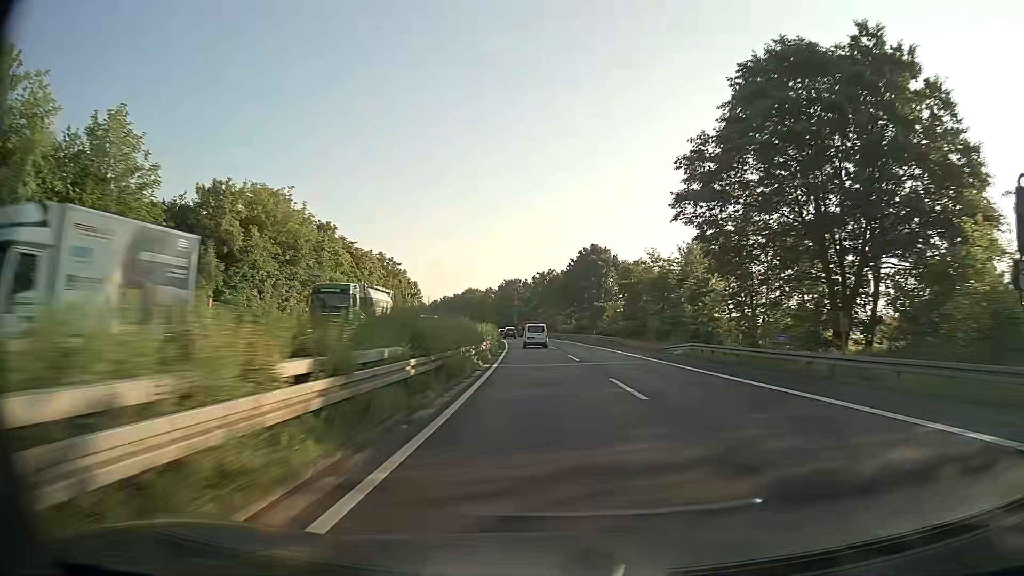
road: trunk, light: Day
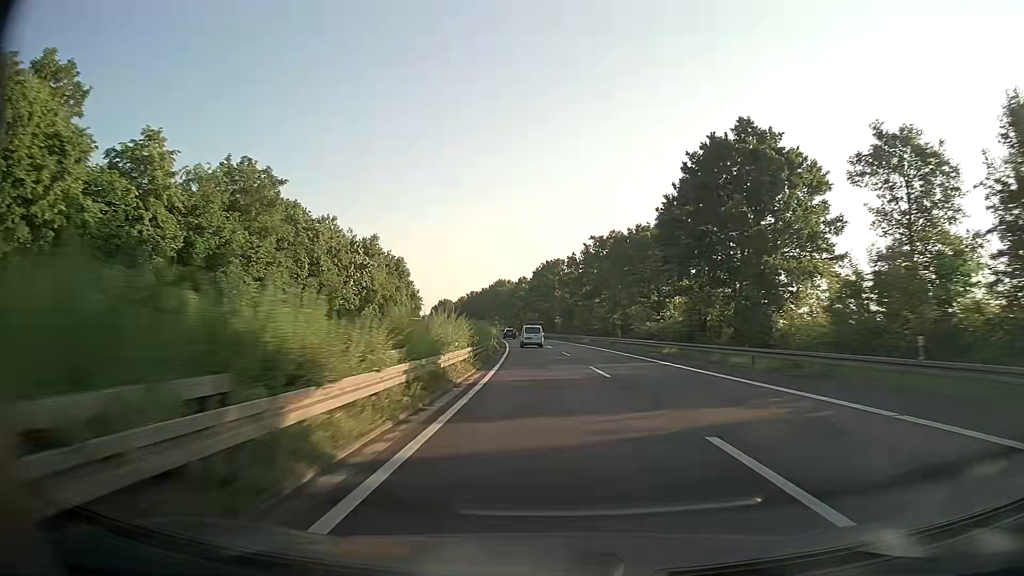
(-2.2, +64.9) m; -4°
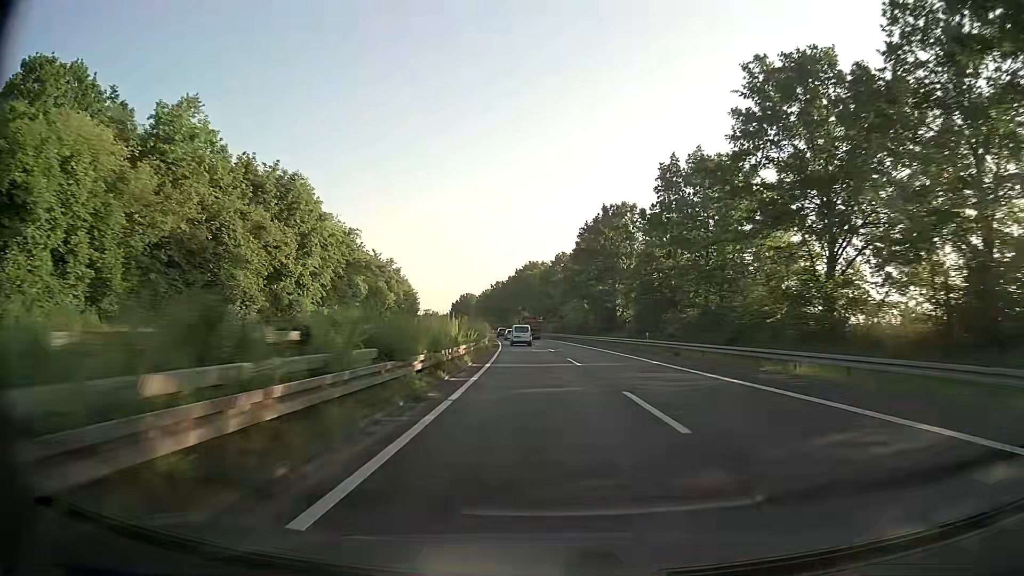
(-1.8, +65.4) m; -3°
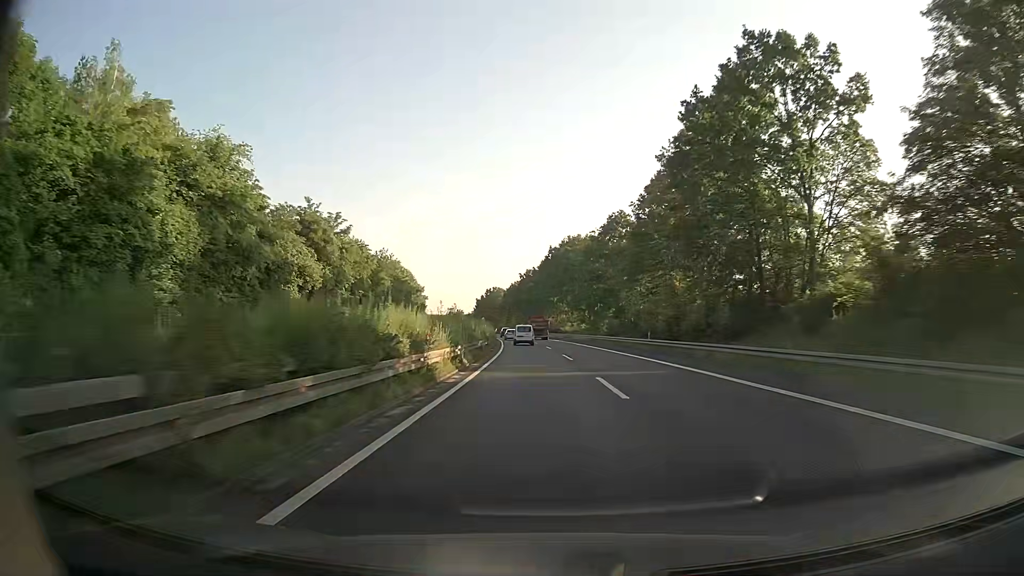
(-1.2, +49.4) m; -3°
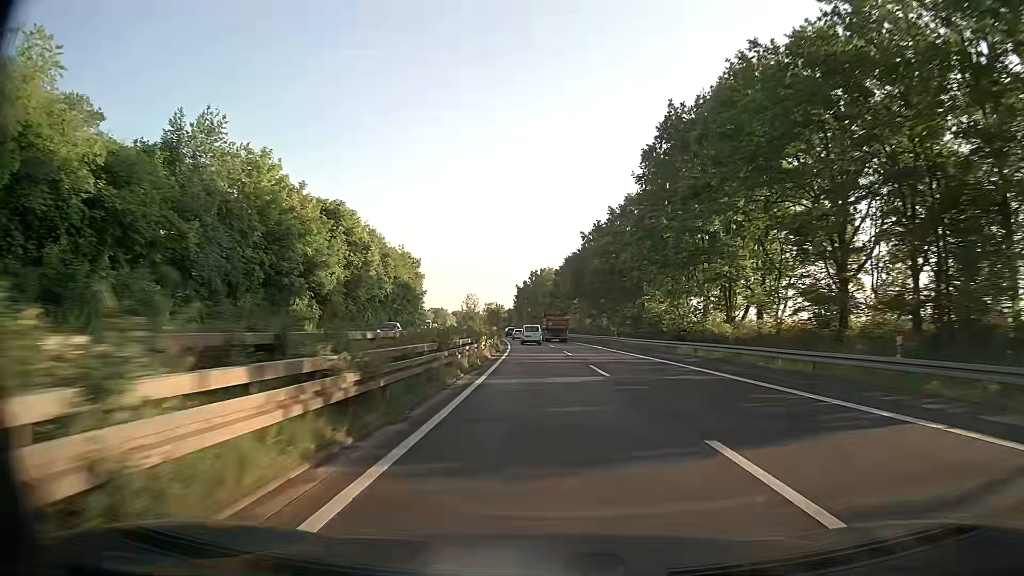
(-3.8, +83.0) m; -5°
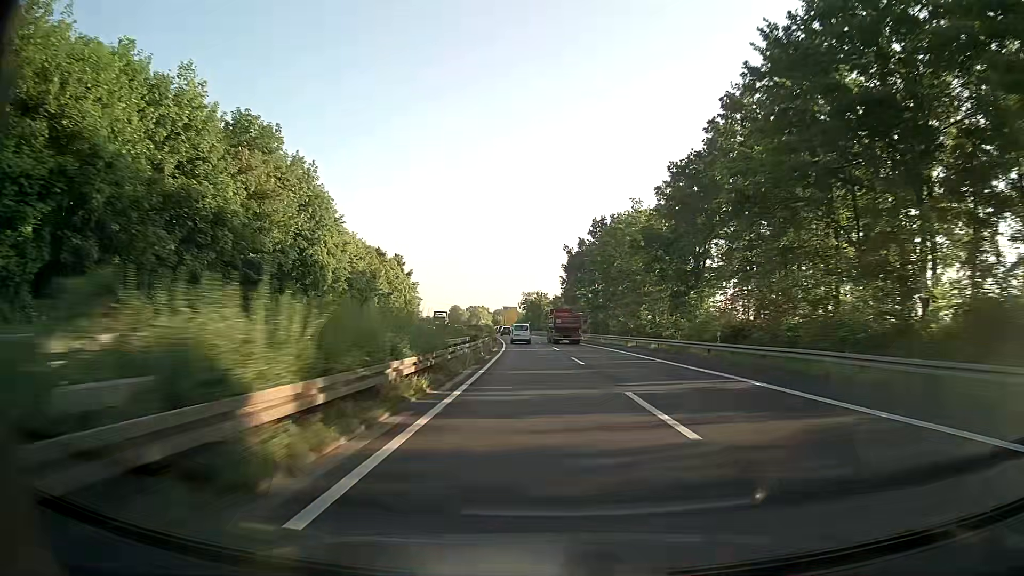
(-3.1, +83.6) m; -4°
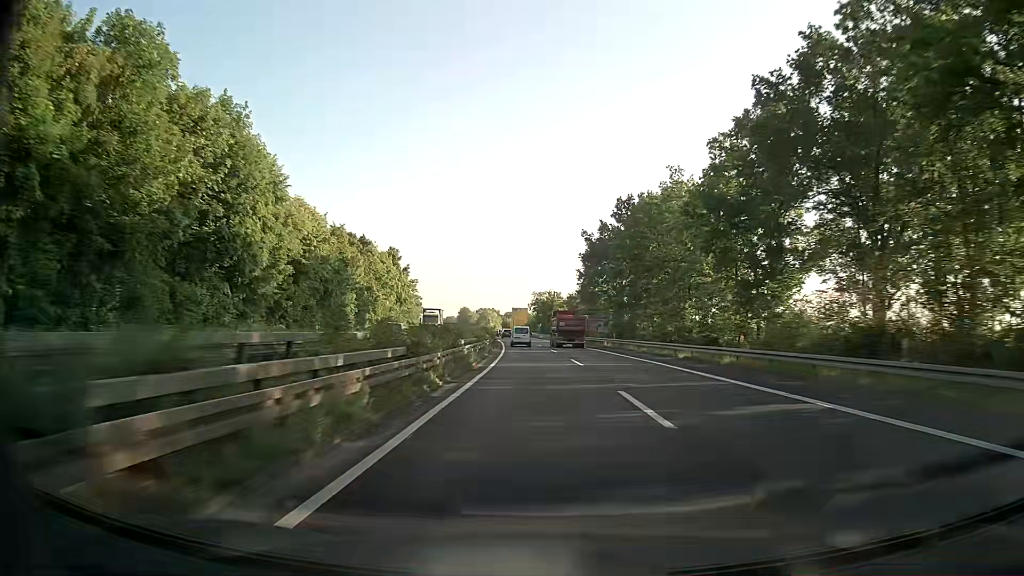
(-0.2, +16.8) m; -1°
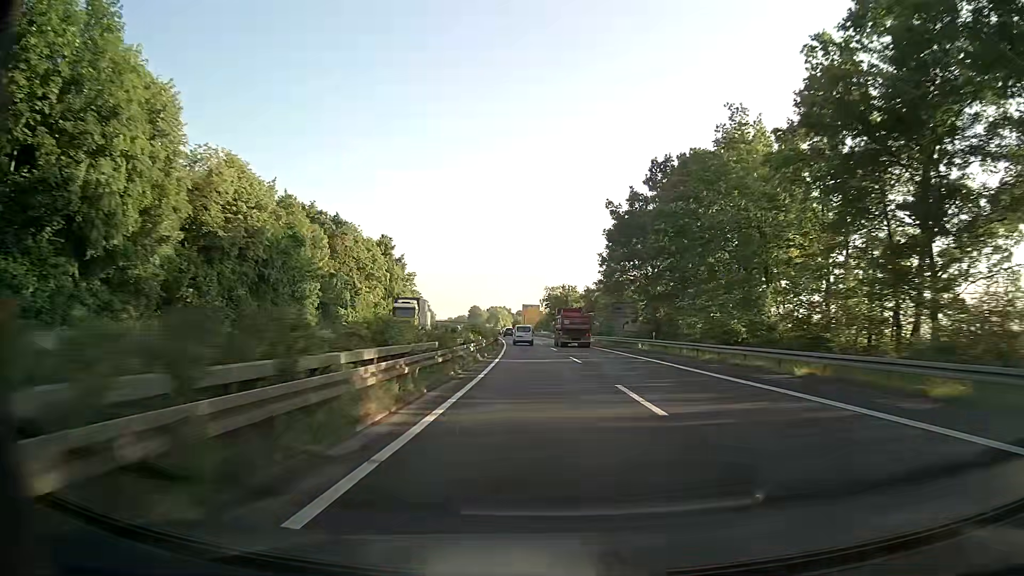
(-0.1, +16.8) m; -1°
(0, +10) (0, +20) (0, +30) (-1, +40) (-1, +50) (-2, +60) (-2, +70) (-3, +80) (-4, +90) (-5, +100) m
